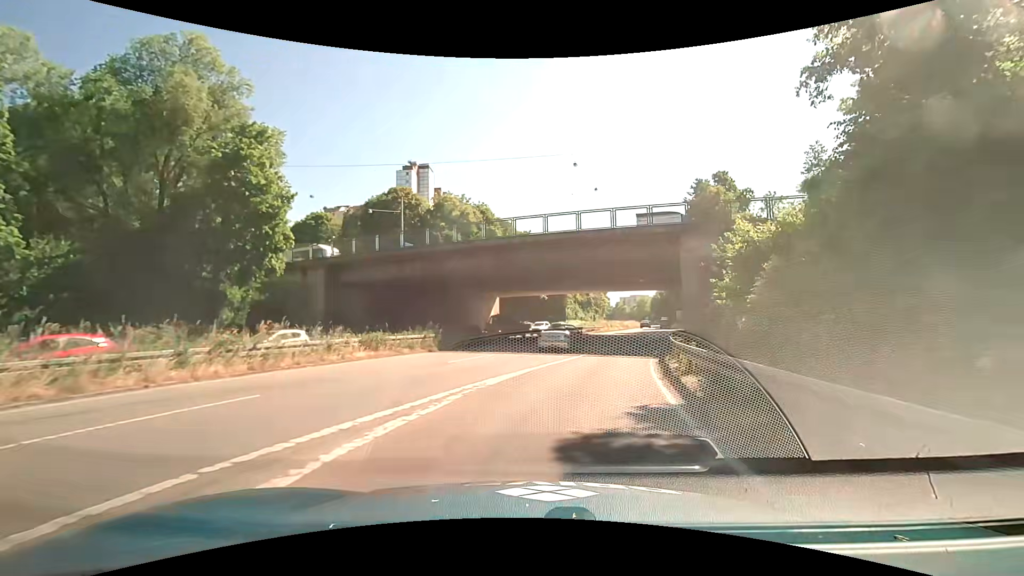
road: trunk_link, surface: asphalt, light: Day
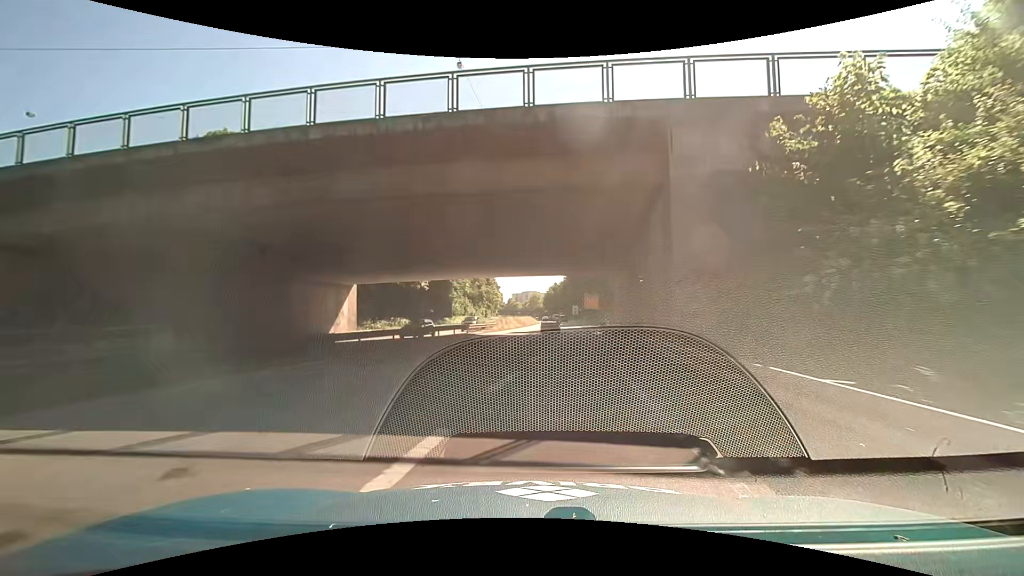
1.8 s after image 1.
(+2.1, +16.6) m; +13°
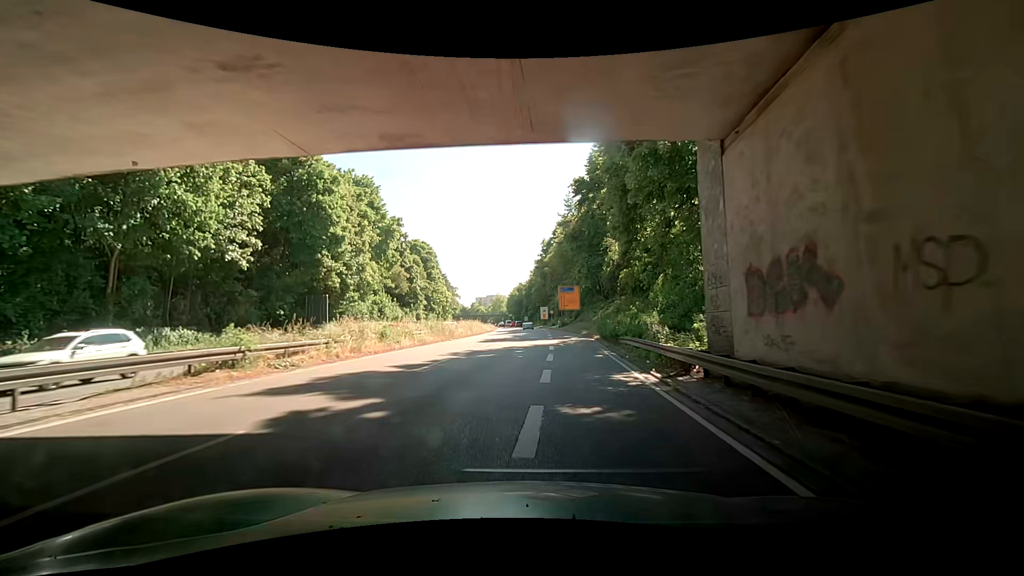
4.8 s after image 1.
(+2.4, +34.2) m; +5°
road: trunk
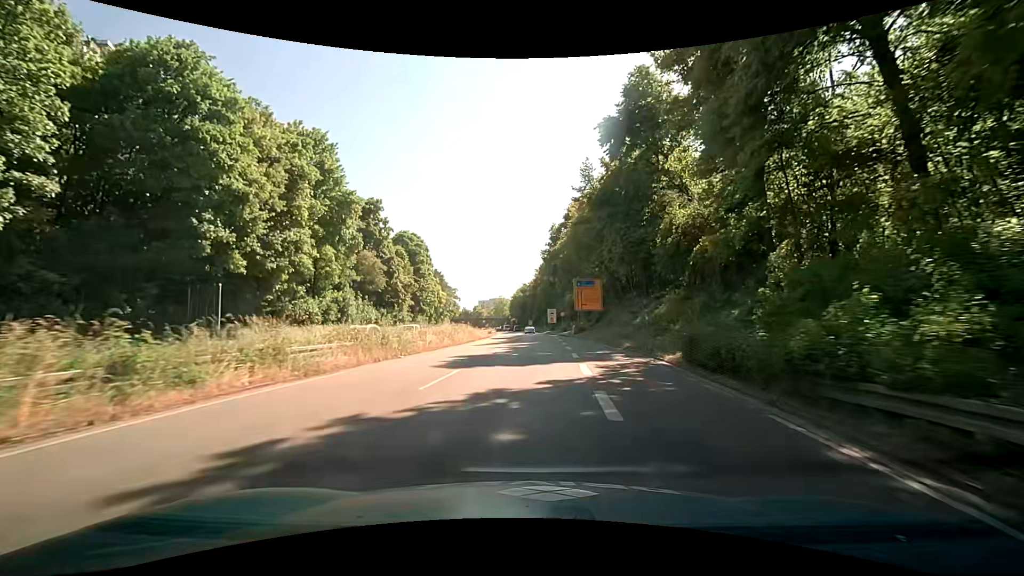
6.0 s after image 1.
(+1.1, +16.2) m; +2°
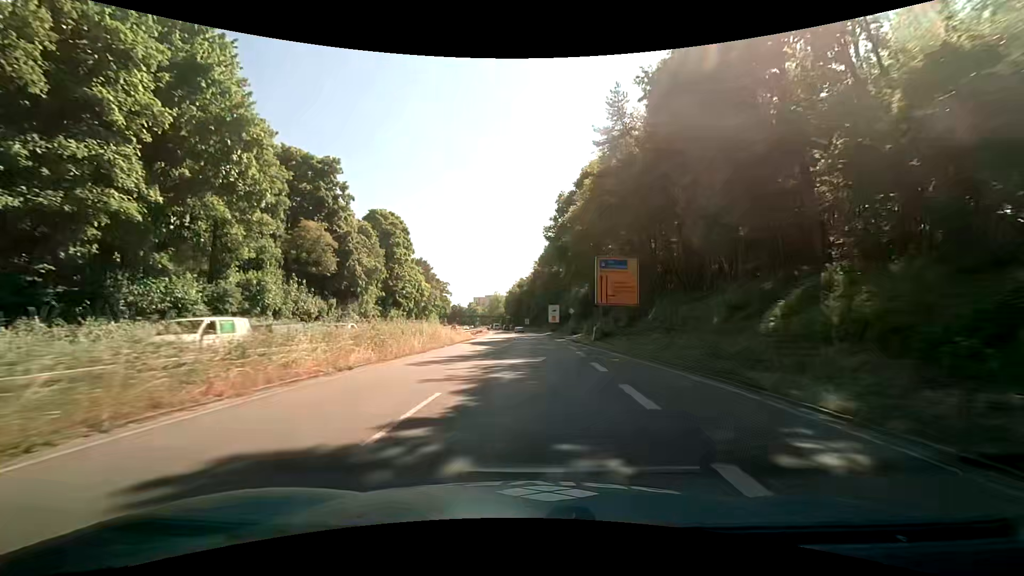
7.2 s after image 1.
(-0.9, +17.0) m; -3°
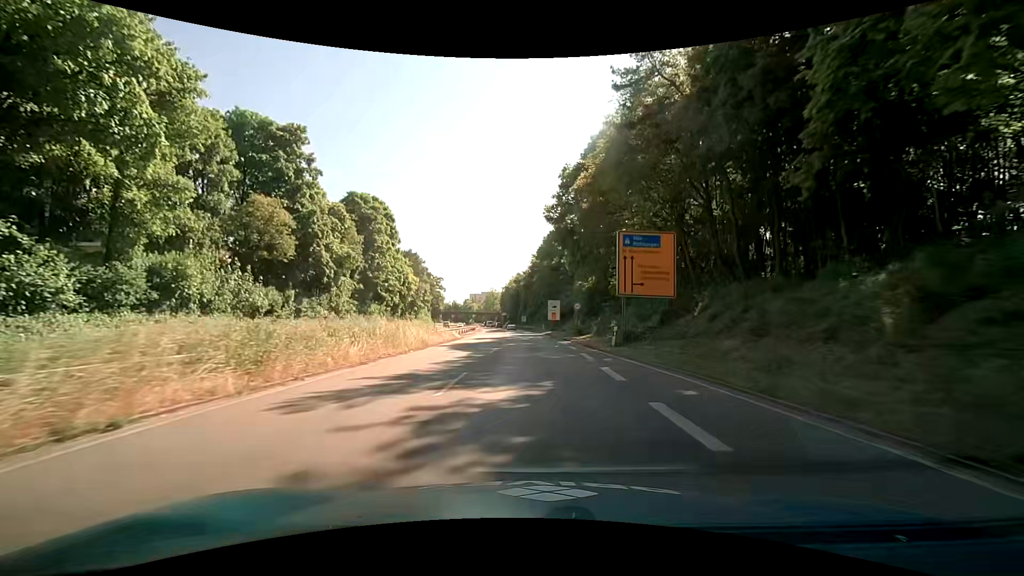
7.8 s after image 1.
(+0.1, +8.6) m; 0°
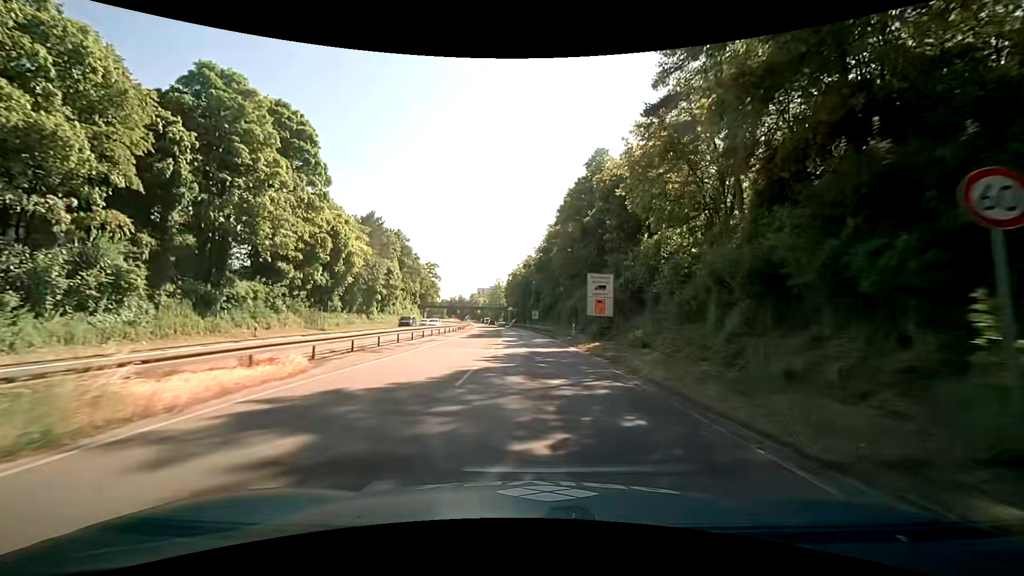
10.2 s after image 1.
(0.0, +35.4) m; -1°
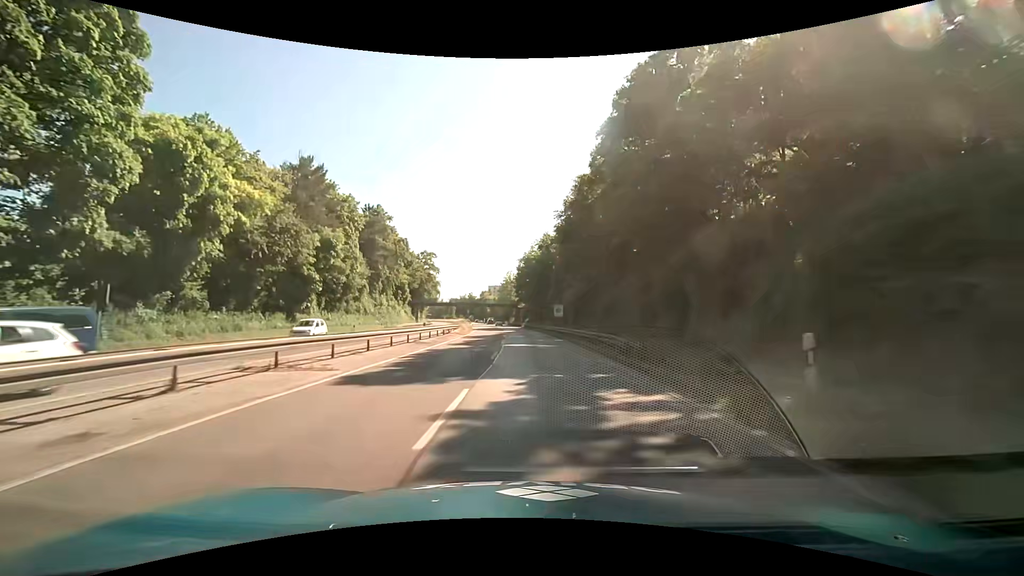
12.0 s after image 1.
(-0.5, +27.5) m; -2°
(0, +10) (0, +20) (0, +30) (0, +40) (-1, +50) (-1, +60) (-2, +70) (-3, +80) (-3, +90) (-4, +100) m
